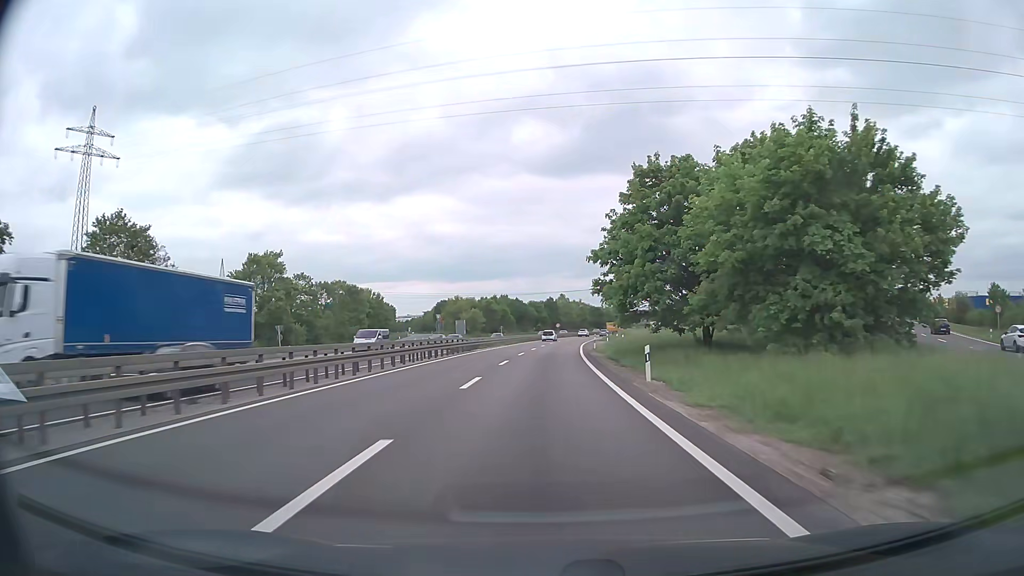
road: trunk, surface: asphalt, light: Day
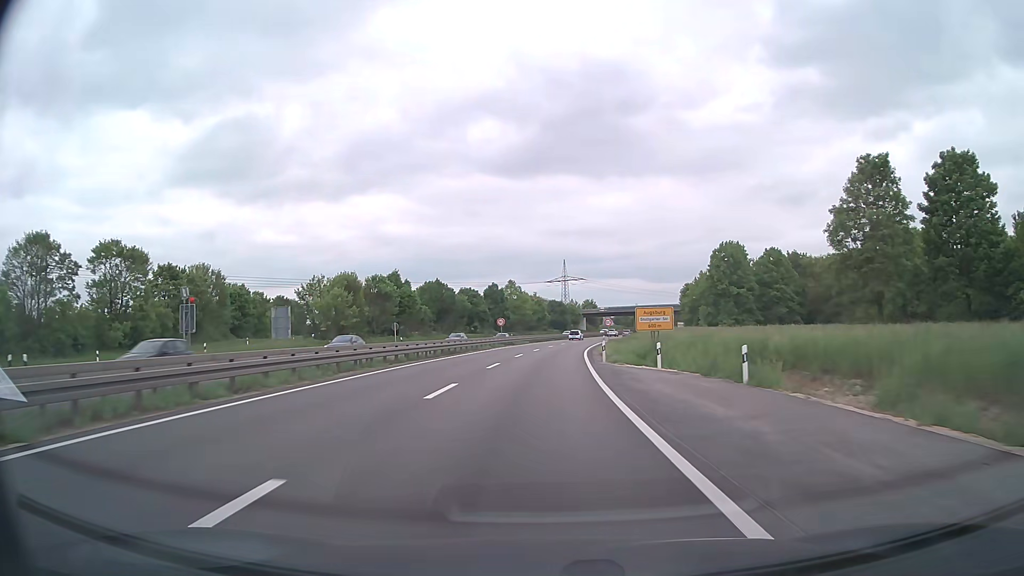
(+1.8, +62.4) m; +4°
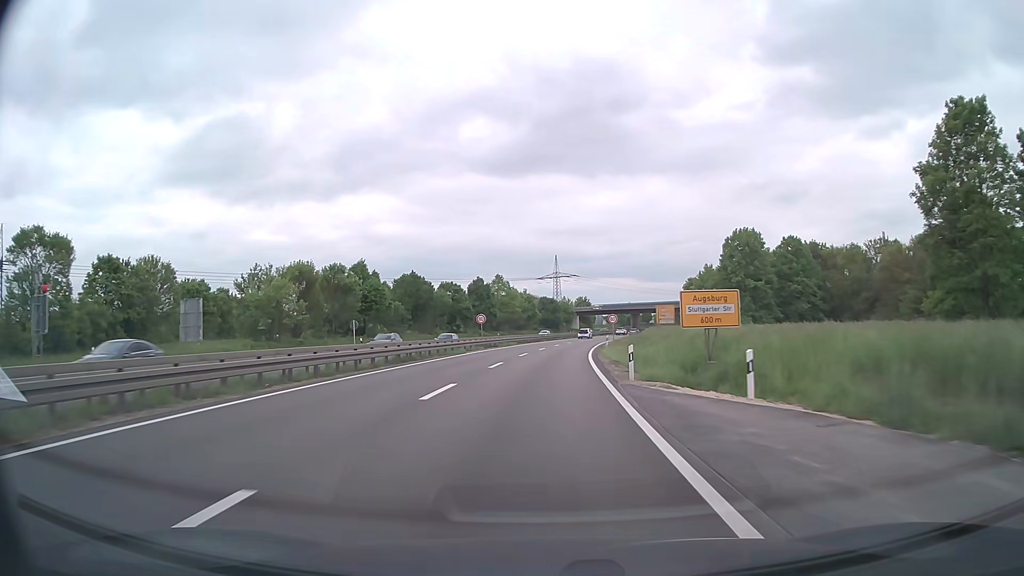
(+0.1, +12.5) m; +1°
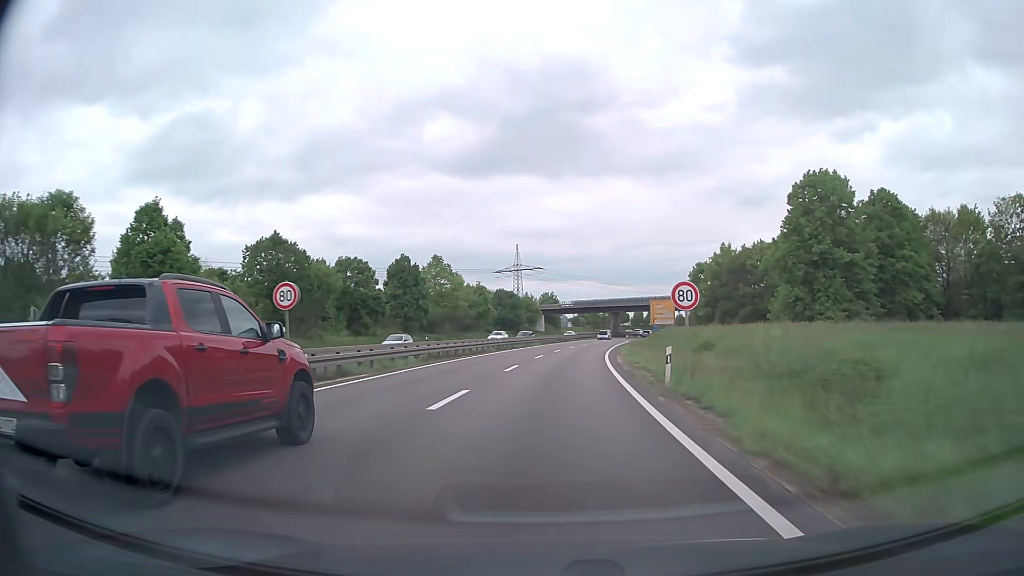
(+0.9, +37.4) m; +3°
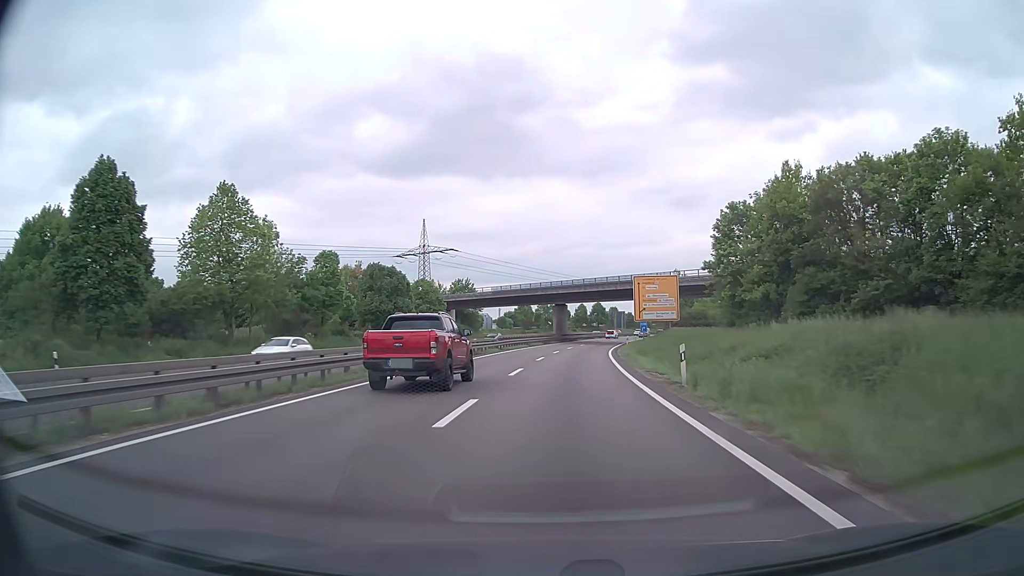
(+2.6, +49.8) m; +6°
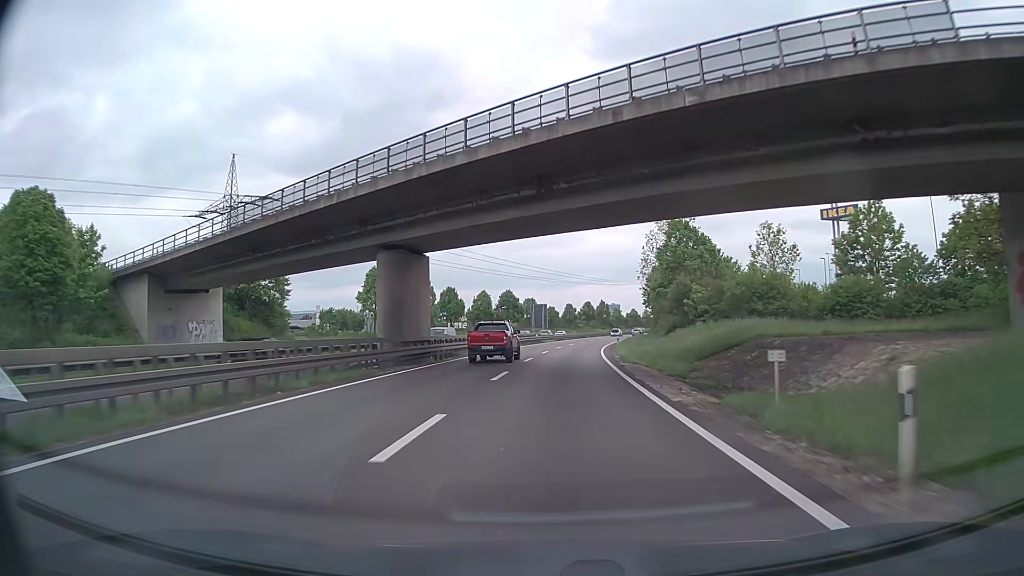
(+4.8, +62.2) m; +8°
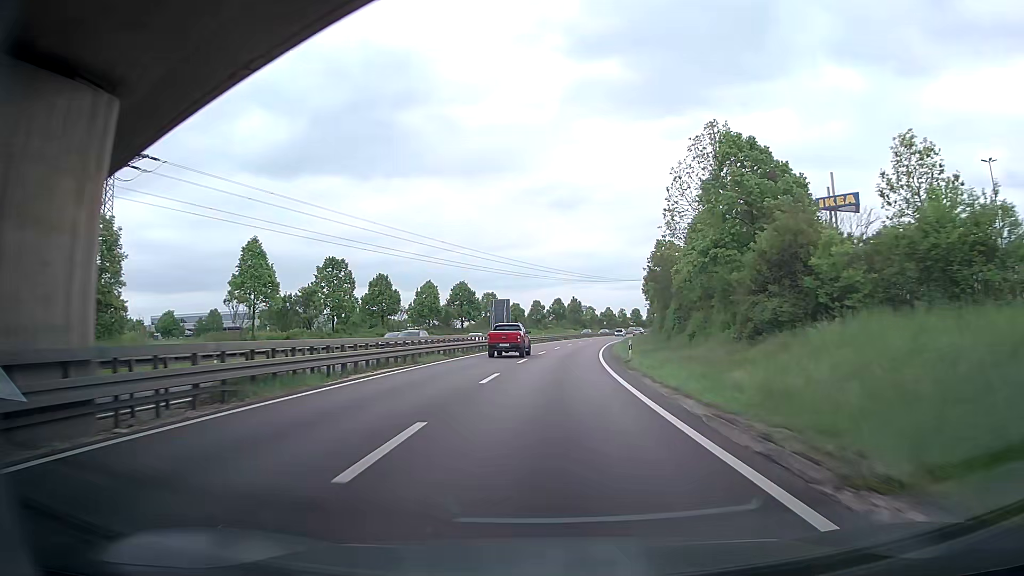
(+0.6, +25.0) m; +2°
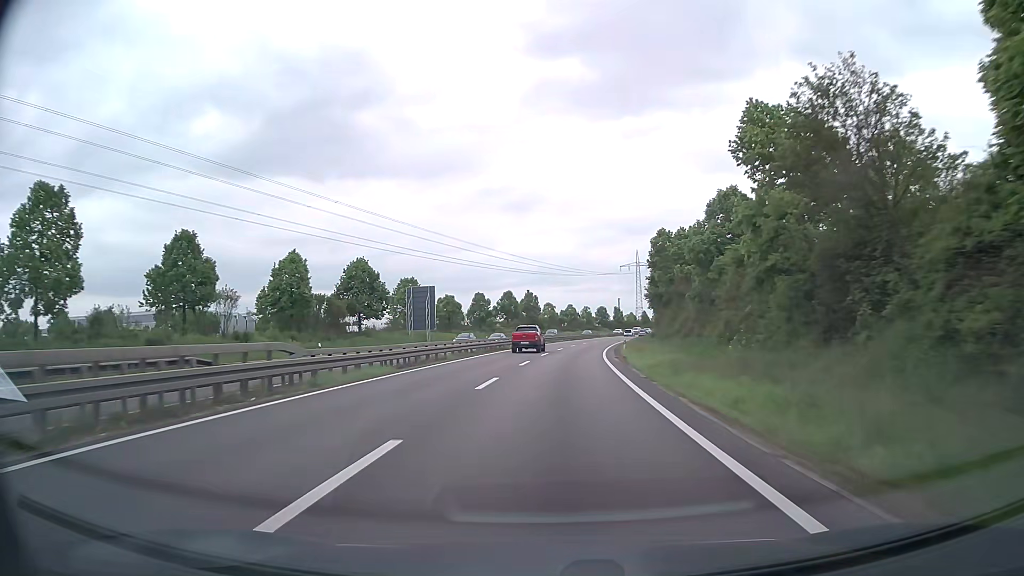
(+1.6, +37.4) m; +4°
(0, +10) (0, +20) (+1, +30) (+2, +40) (+2, +50) (+4, +60) (+5, +70) (+7, +80) (+8, +89) (+10, +99) m
